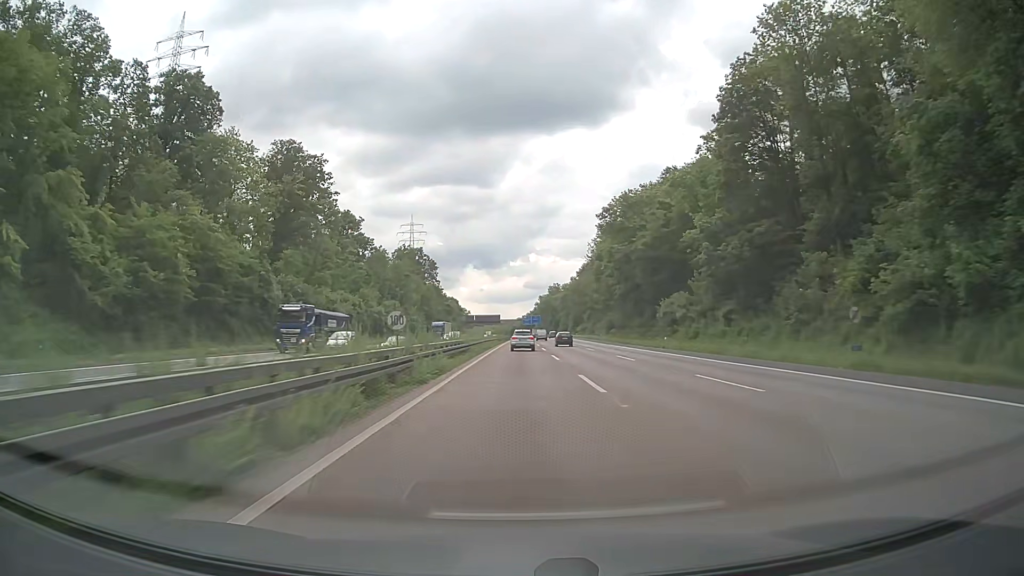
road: motorway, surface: asphalt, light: Day
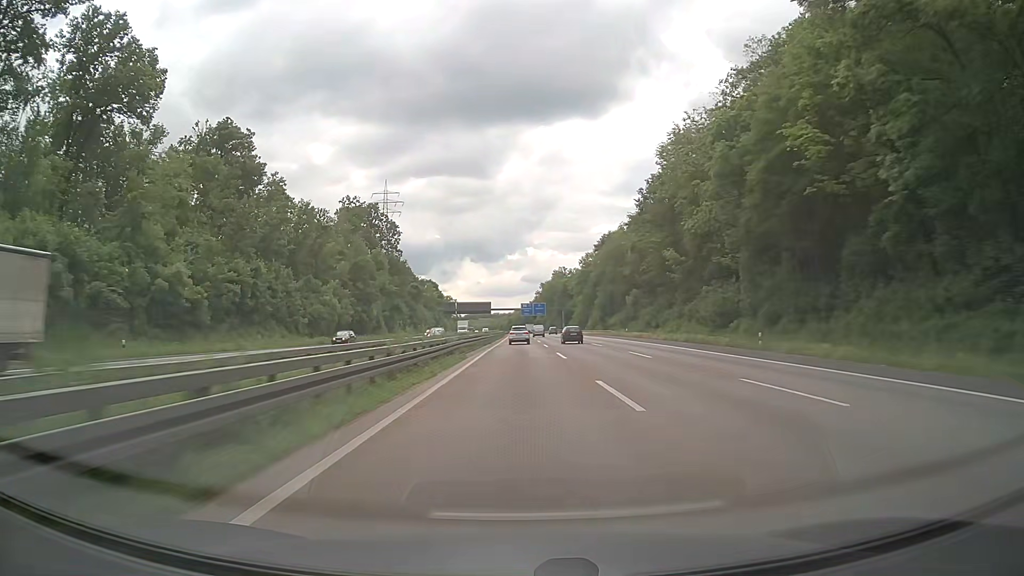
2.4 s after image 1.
(0.0, +76.9) m; 0°
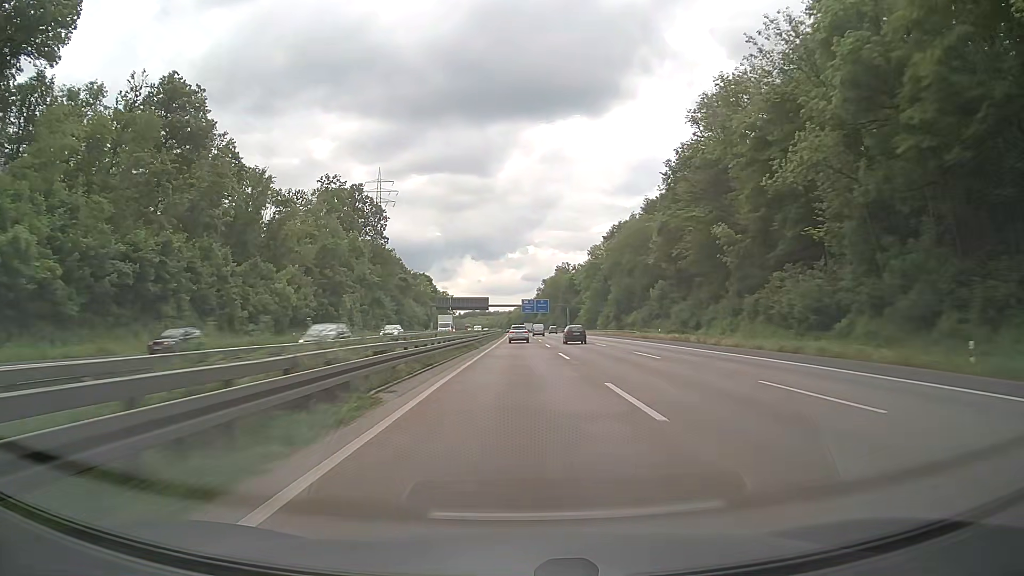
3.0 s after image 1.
(0.0, +19.6) m; 0°
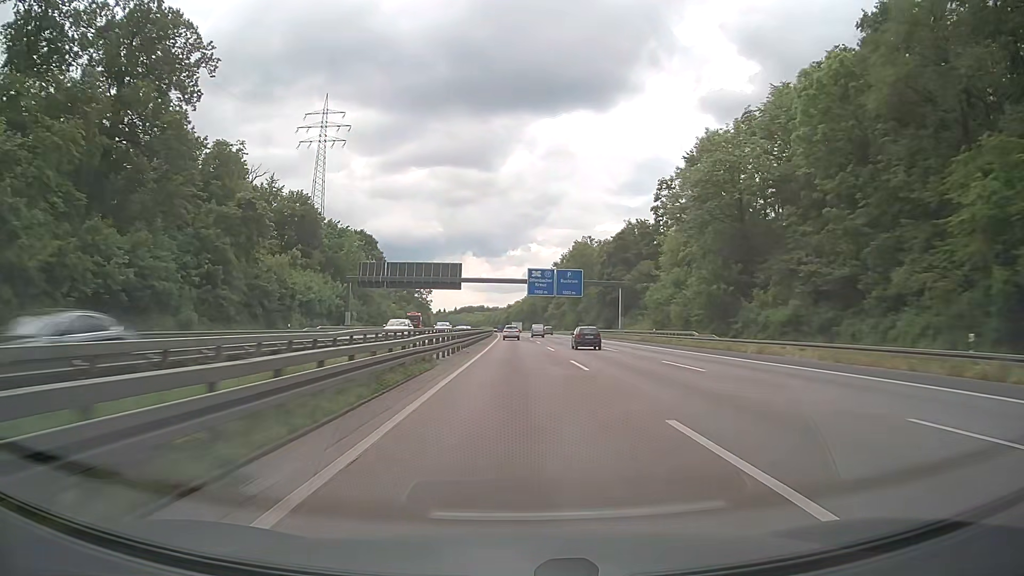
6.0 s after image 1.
(+0.7, +96.6) m; 0°
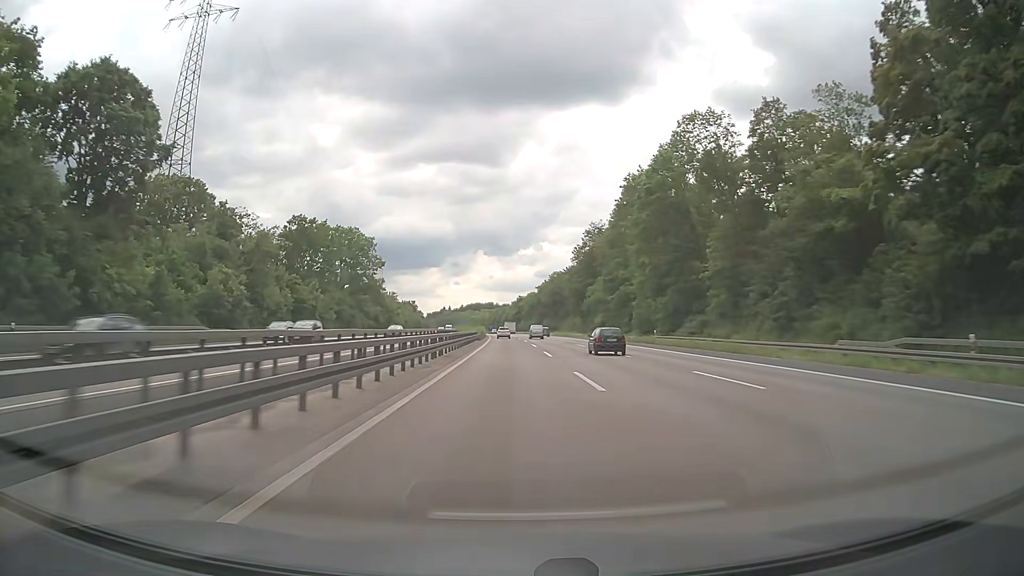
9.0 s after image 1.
(-0.6, +96.5) m; -1°
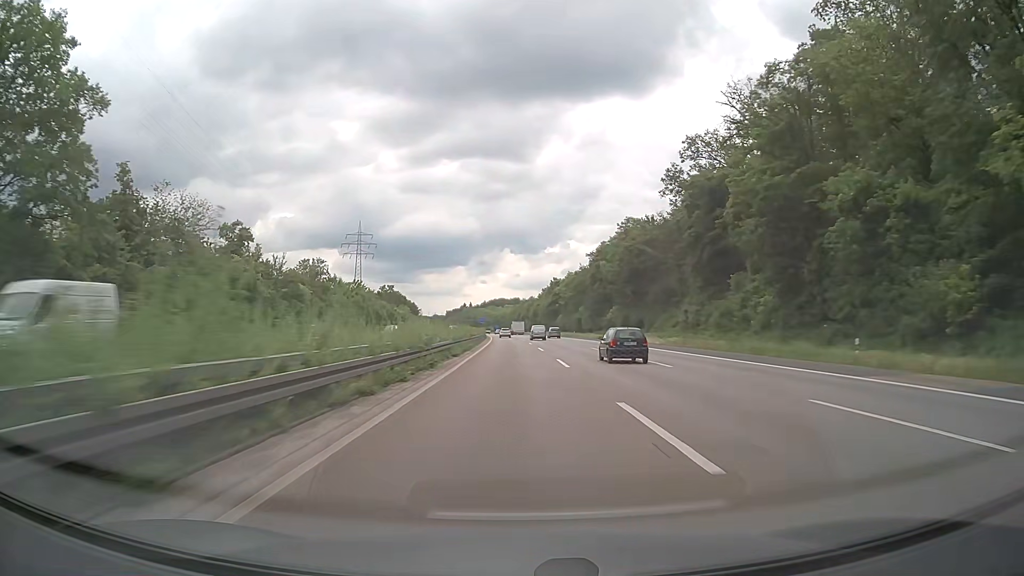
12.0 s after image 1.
(-1.1, +98.6) m; -2°
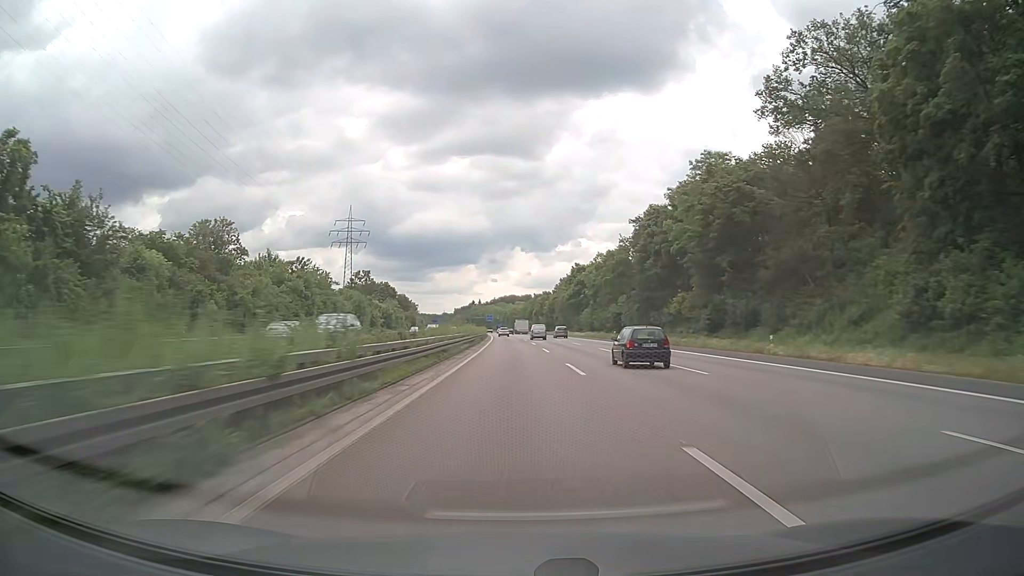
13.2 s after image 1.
(-0.4, +40.3) m; -1°
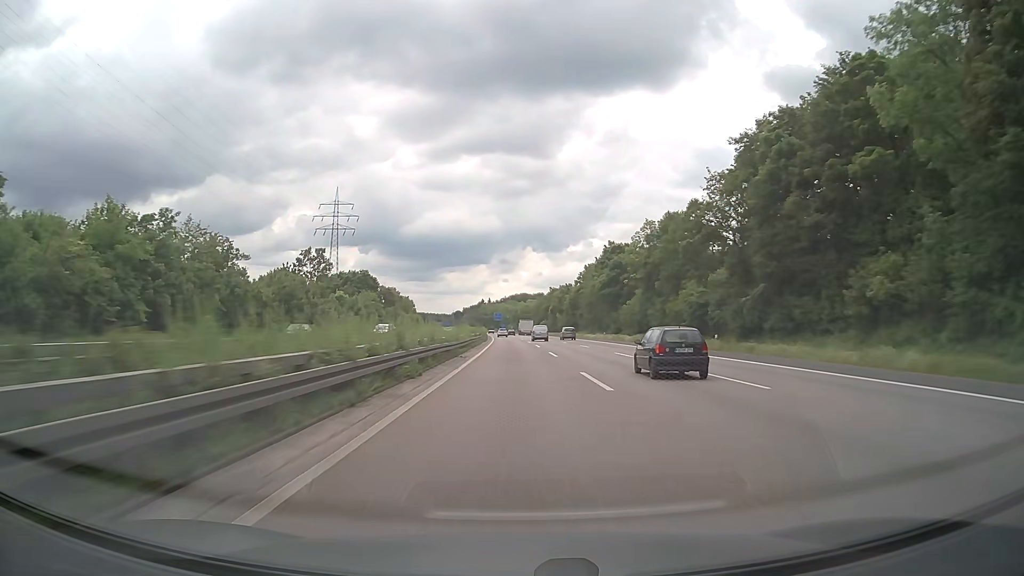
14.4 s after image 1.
(-0.2, +40.6) m; -1°
(0, +10) (0, +20) (0, +30) (0, +40) (0, +50) (-1, +60) (-1, +70) (-1, +80) (-1, +90) (-2, +100) m
